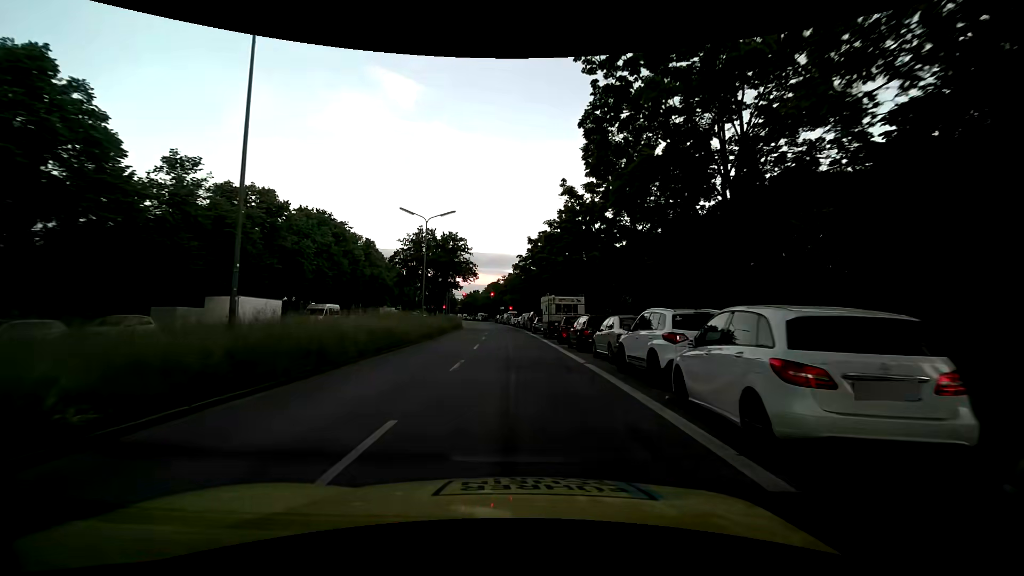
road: secondary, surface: asphalt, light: Day
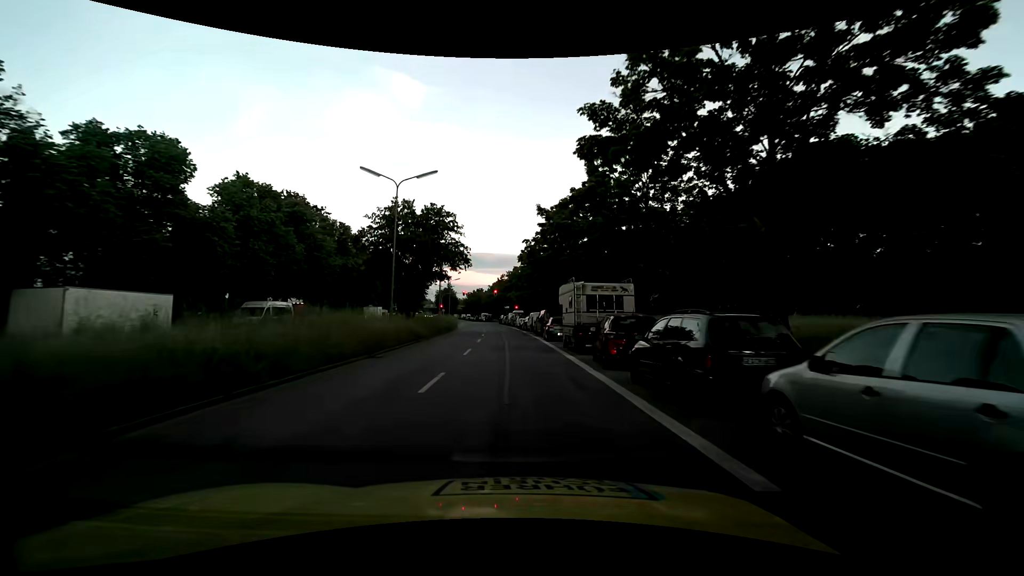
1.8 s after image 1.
(-0.2, +12.3) m; -1°
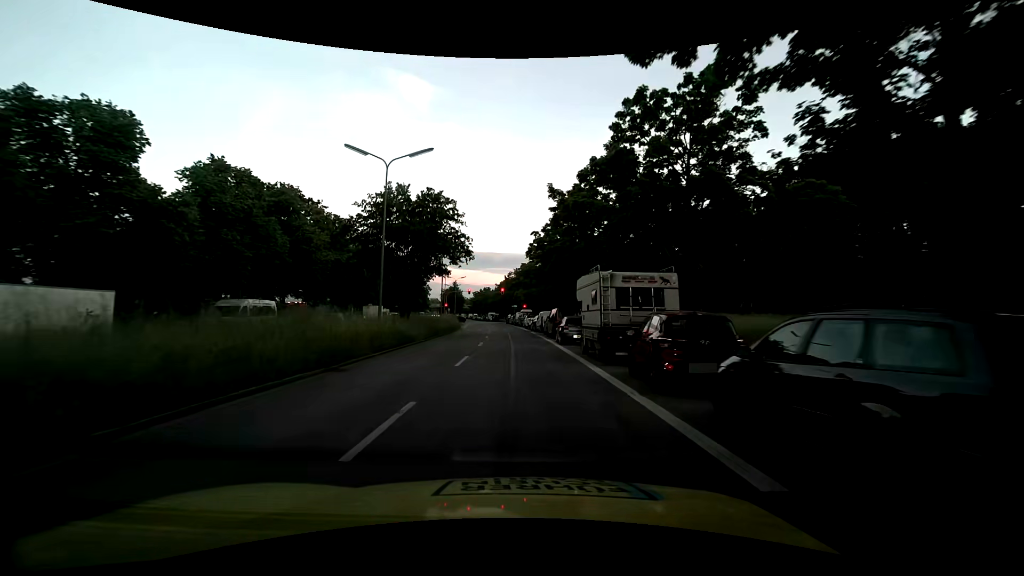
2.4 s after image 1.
(-0.1, +4.2) m; -1°
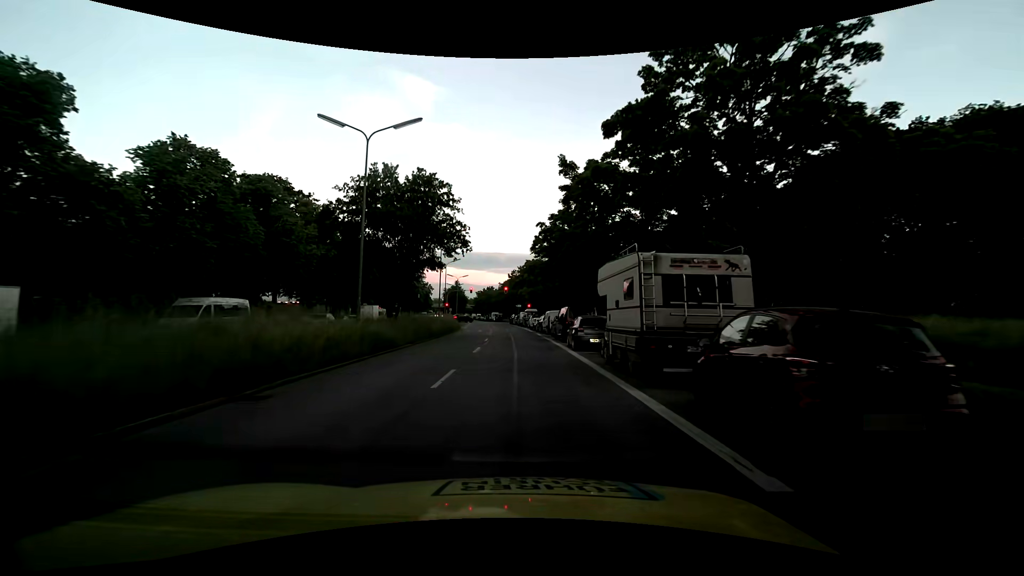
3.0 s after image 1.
(0.0, +4.2) m; -1°
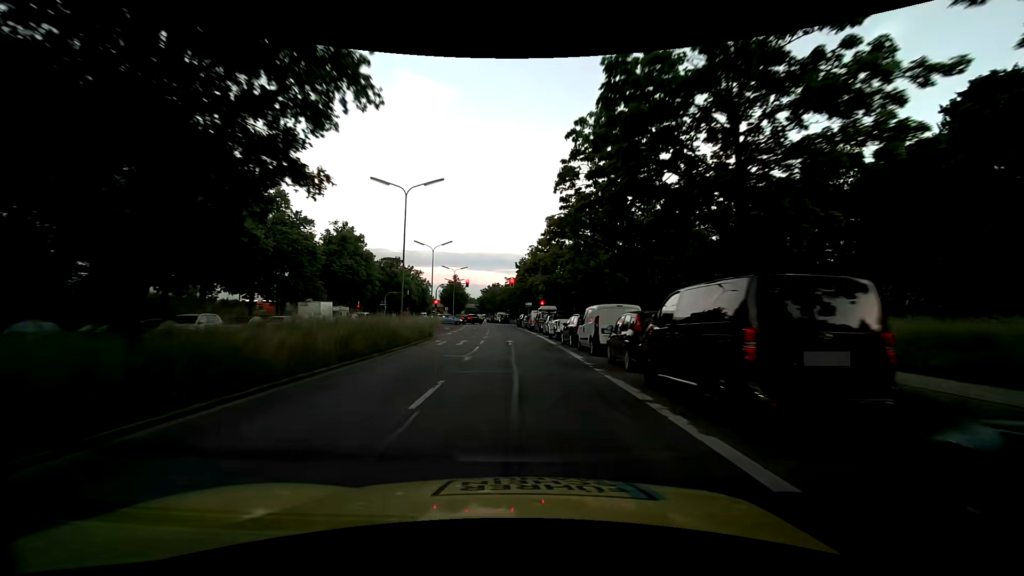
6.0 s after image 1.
(-0.2, +20.0) m; 0°
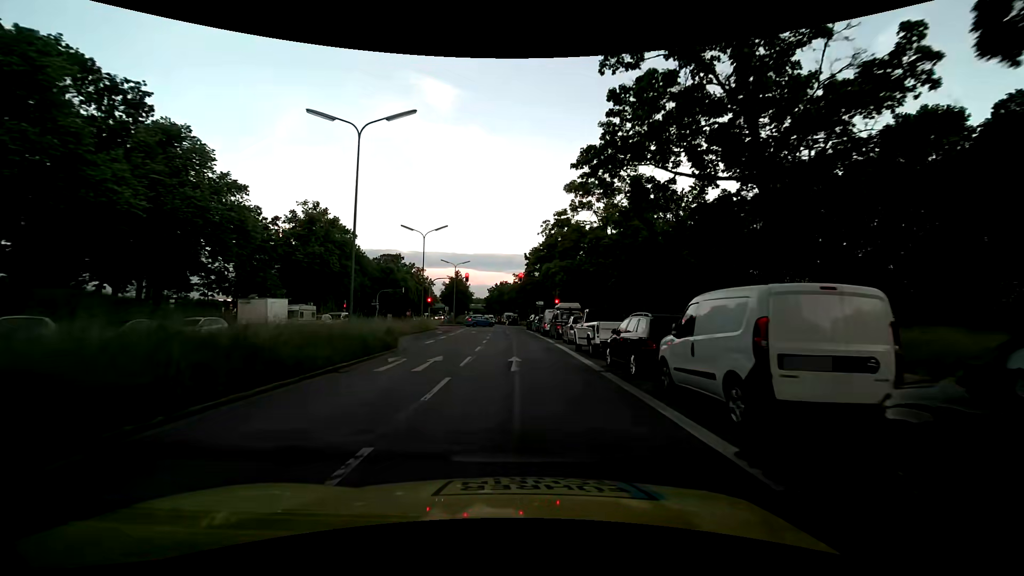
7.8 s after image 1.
(-0.2, +11.3) m; -2°
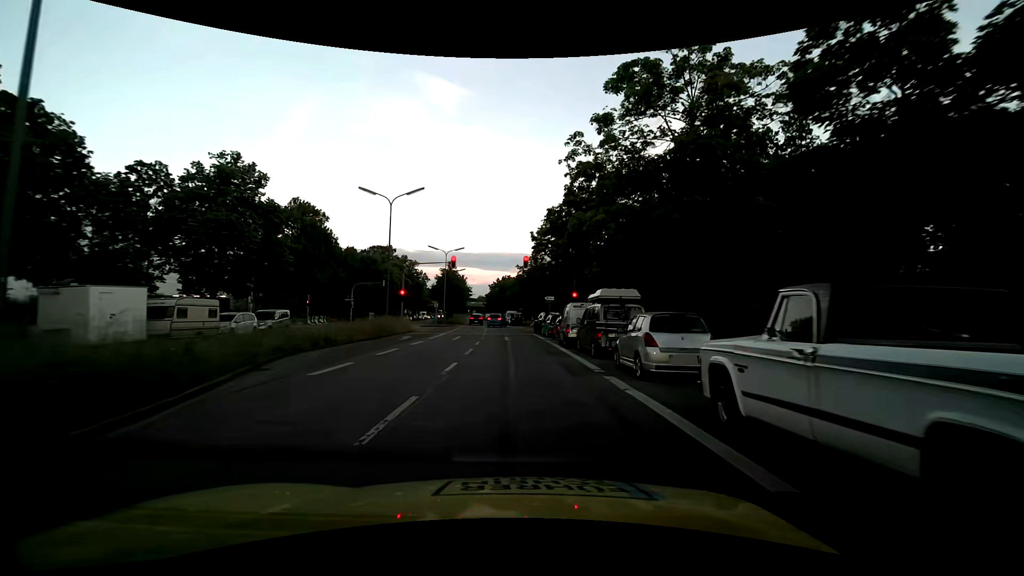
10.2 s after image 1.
(0.0, +14.8) m; -1°
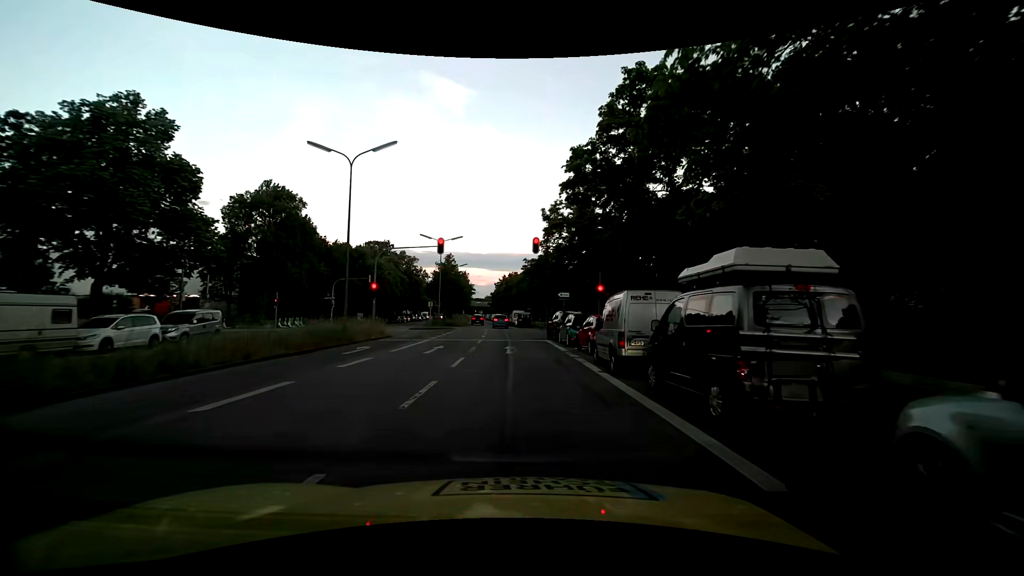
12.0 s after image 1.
(+0.1, +9.9) m; 0°
(0, +10) (0, +20) (-1, +30) (-1, +40) (-2, +50) (-3, +60) (-4, +70) (-5, +80) (-6, +90) (-7, +100) m
